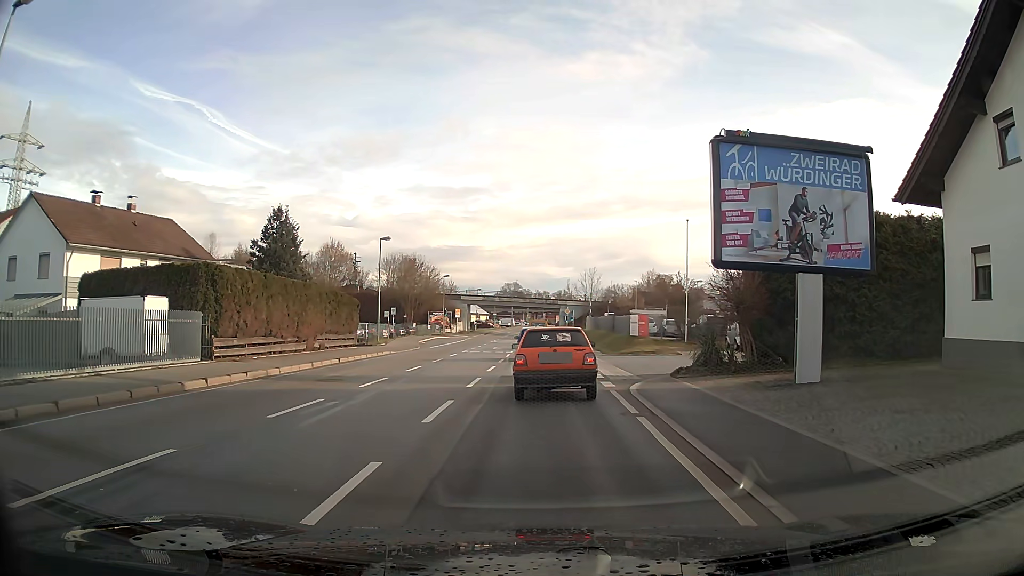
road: primary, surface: asphalt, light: Day
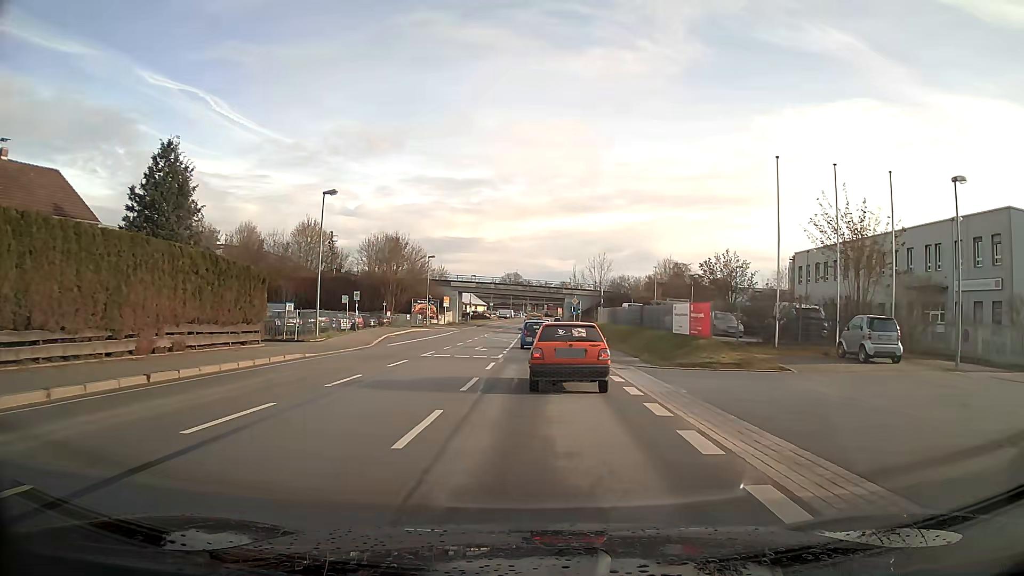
(0.0, +15.0) m; 0°
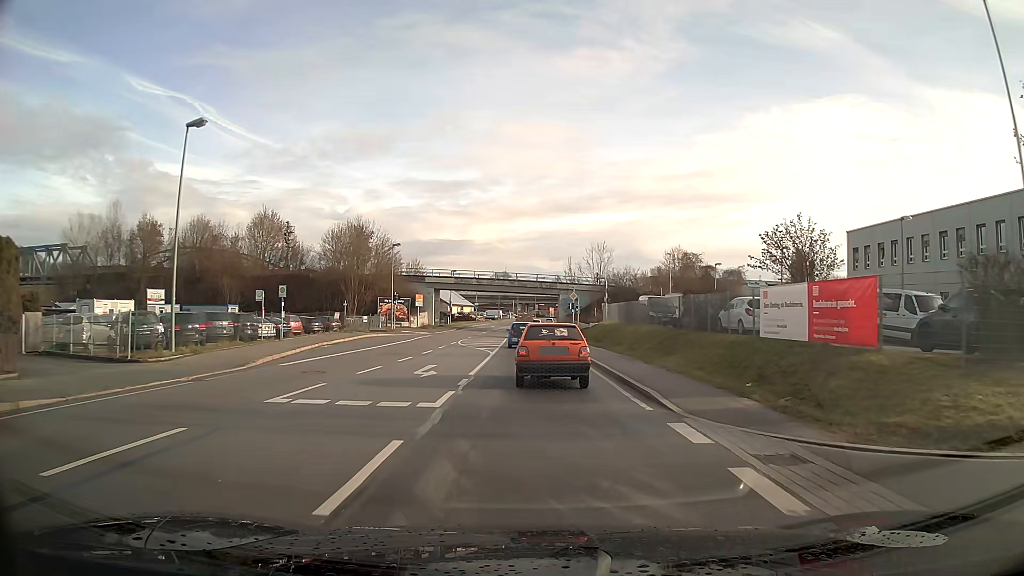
(+0.1, +14.6) m; +1°
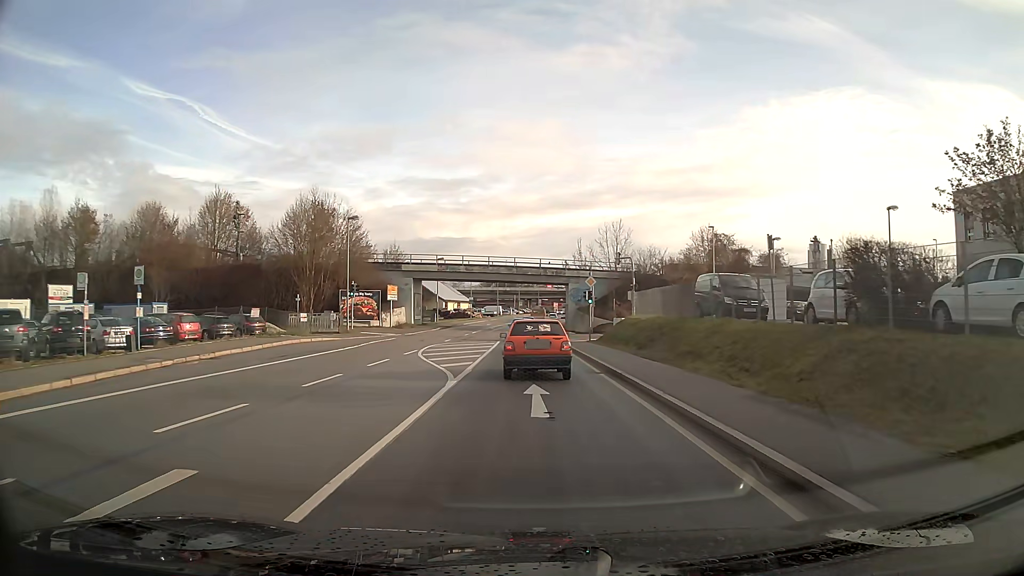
(0.0, +16.0) m; 0°
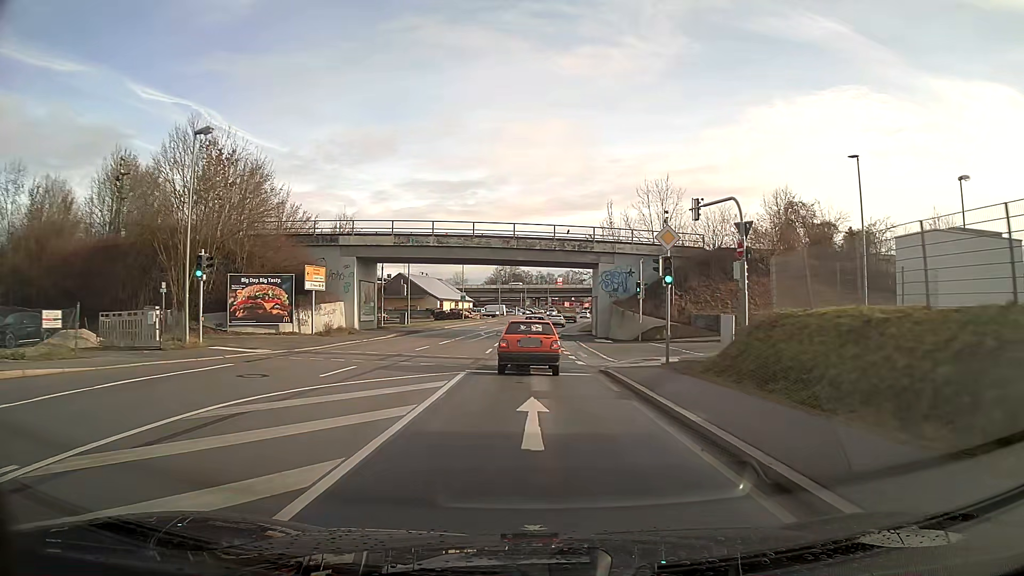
(-0.1, +24.1) m; -1°
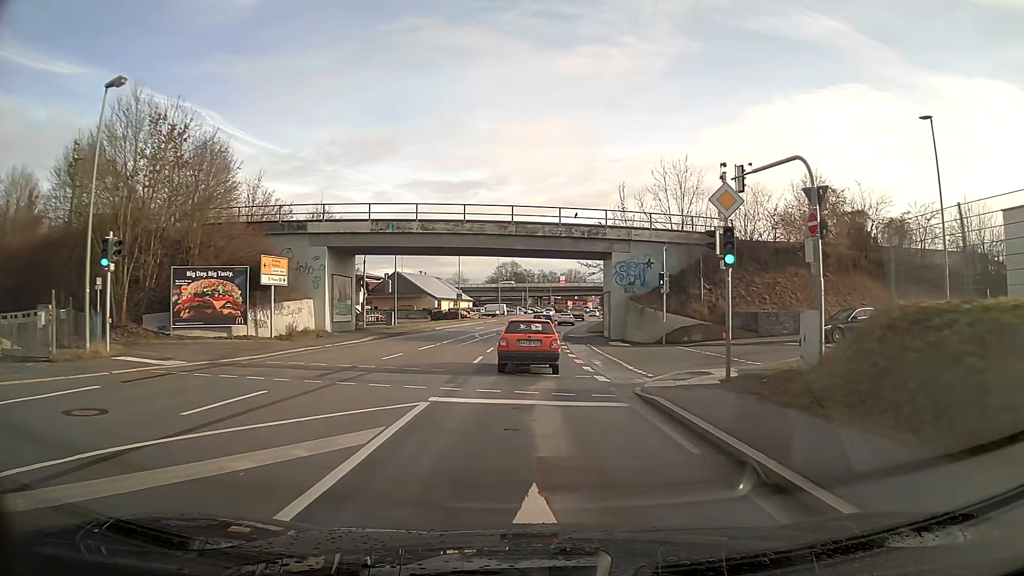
(0.0, +6.5) m; 0°
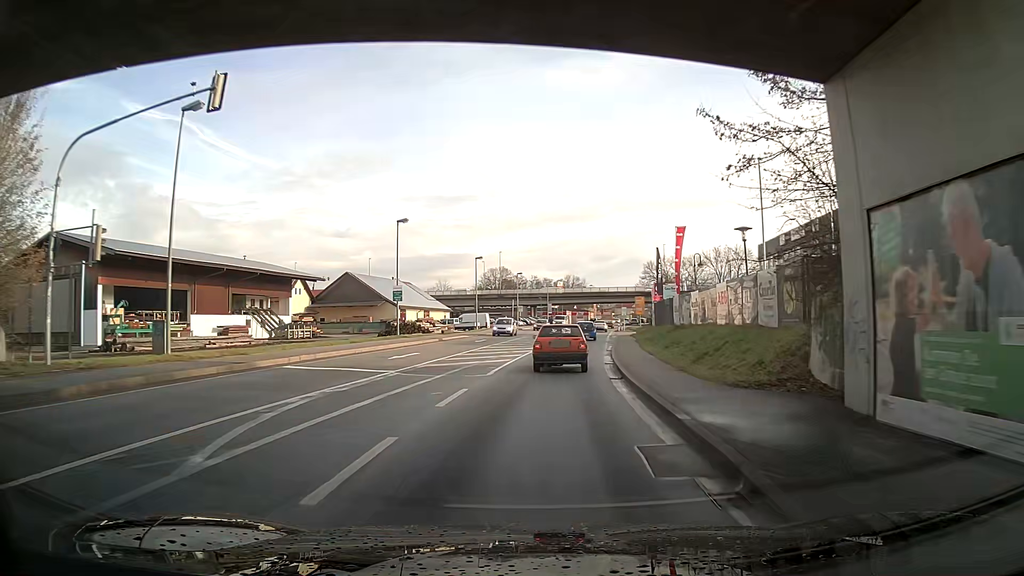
(0.0, +33.6) m; +1°
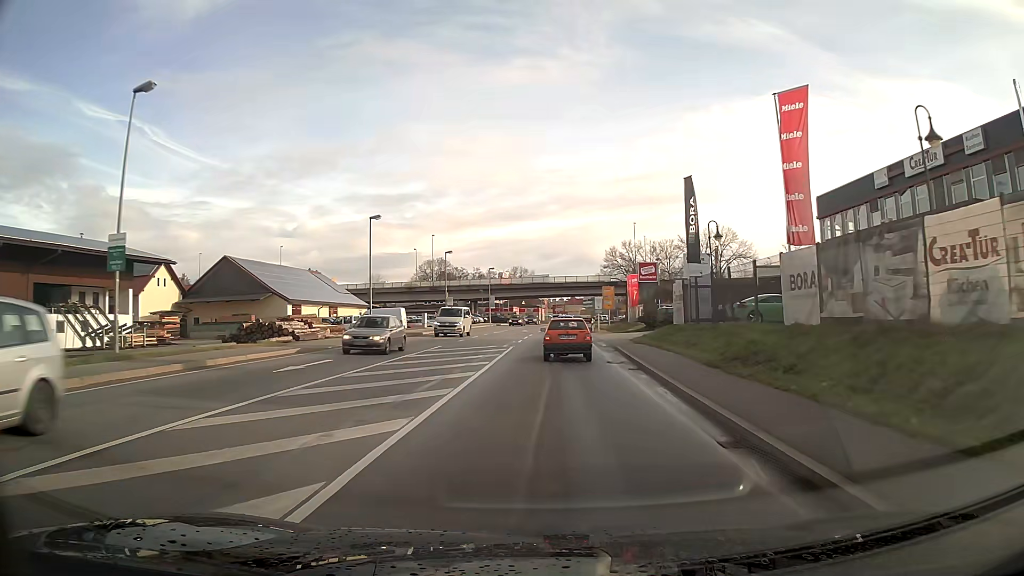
(+1.0, +28.4) m; +4°
(0, +10) (0, +20) (+1, +30) (+1, +40) (+2, +50) (+2, +60) (+3, +70) (+4, +80) (+5, +90) (+7, +100) m
